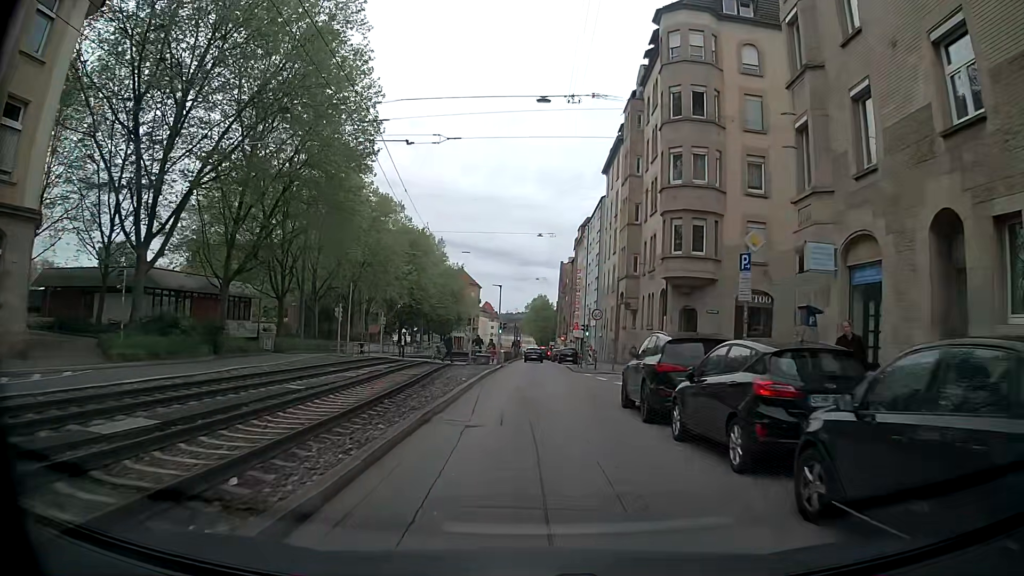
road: tertiary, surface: asphalt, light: Day
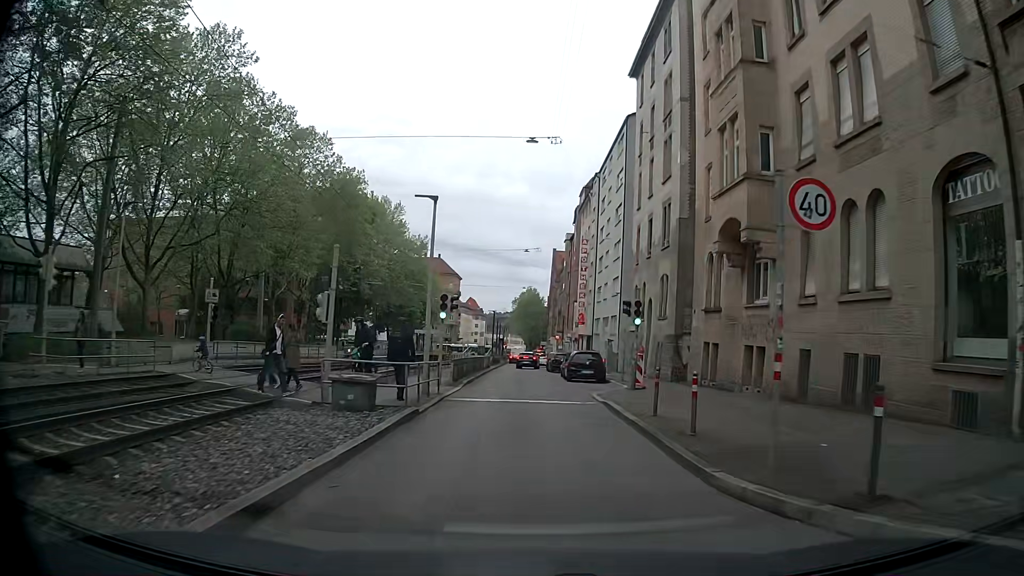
(0.0, +27.0) m; 0°
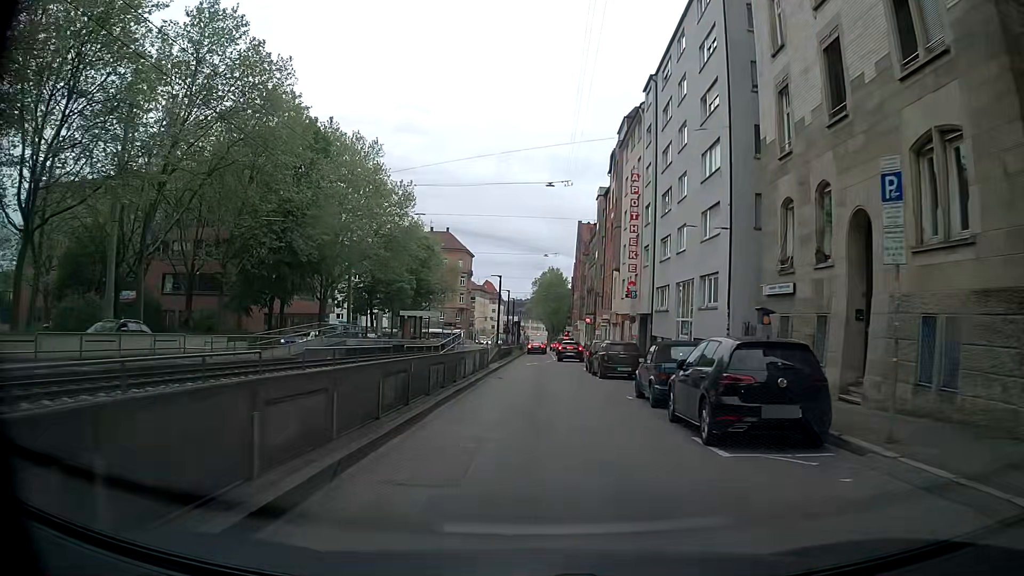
(0.0, +21.8) m; -1°
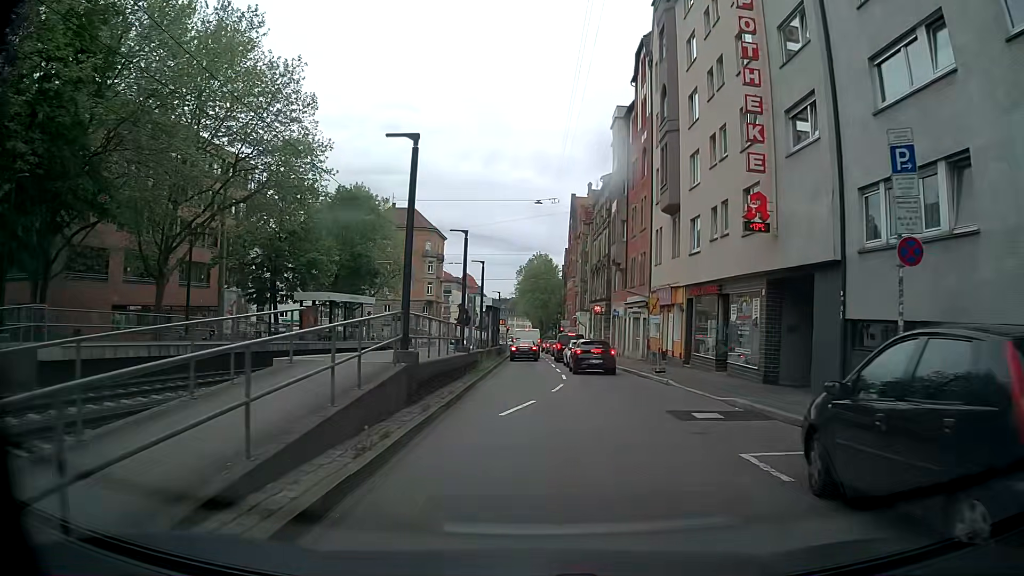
(-0.1, +26.5) m; +1°
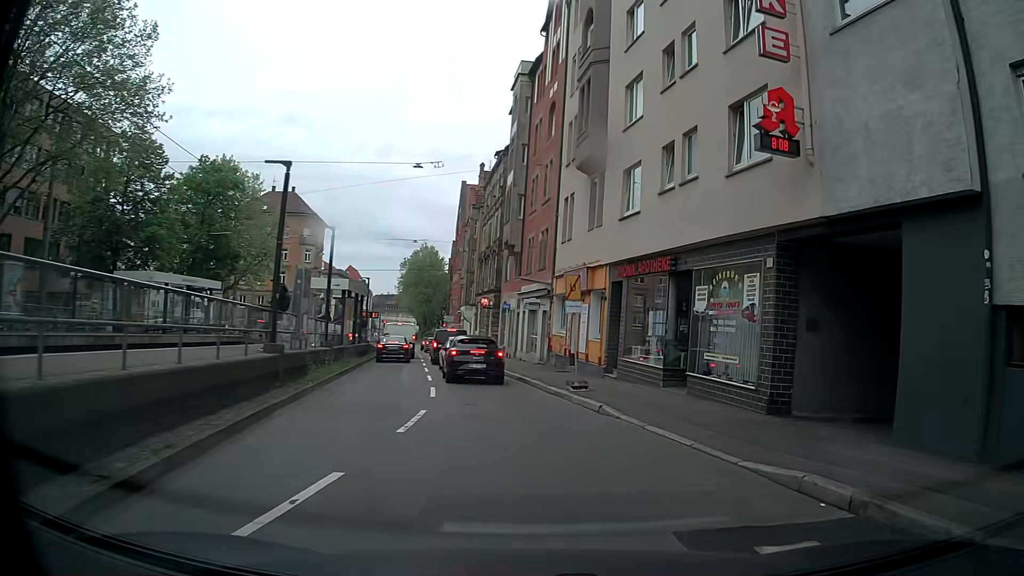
(+0.3, +8.3) m; +8°
